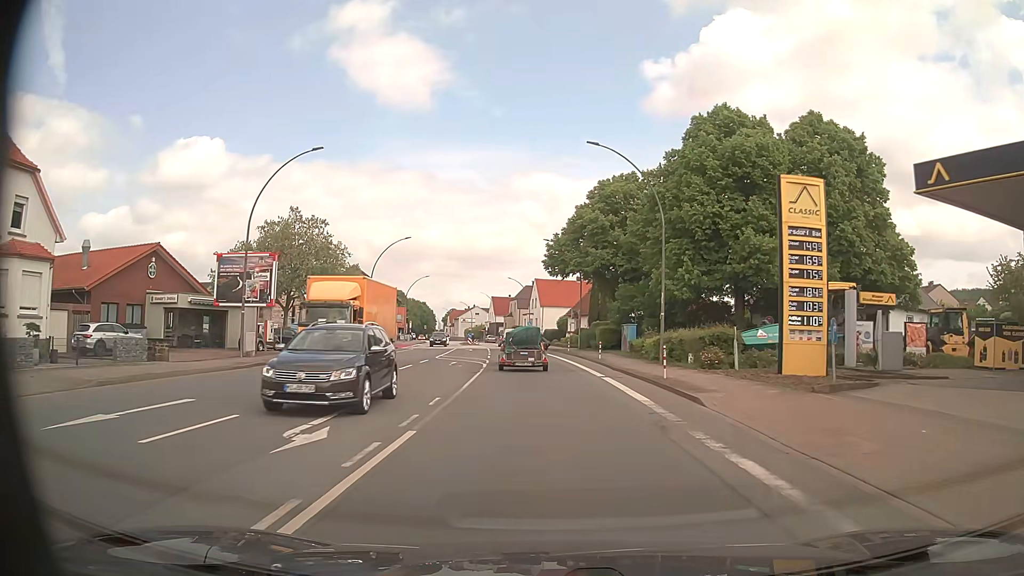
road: primary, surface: asphalt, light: Day
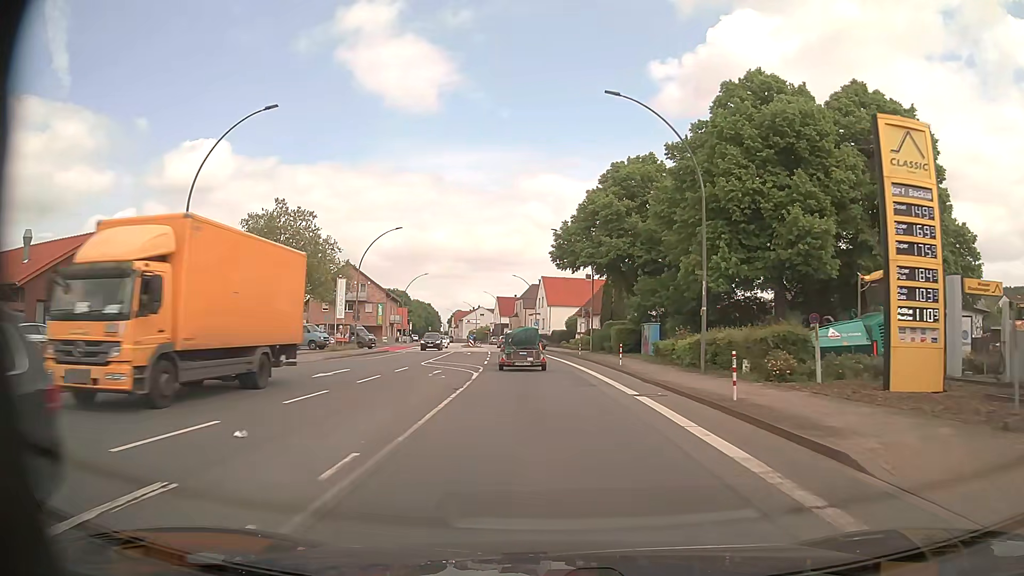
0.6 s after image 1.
(-0.1, +6.8) m; -1°
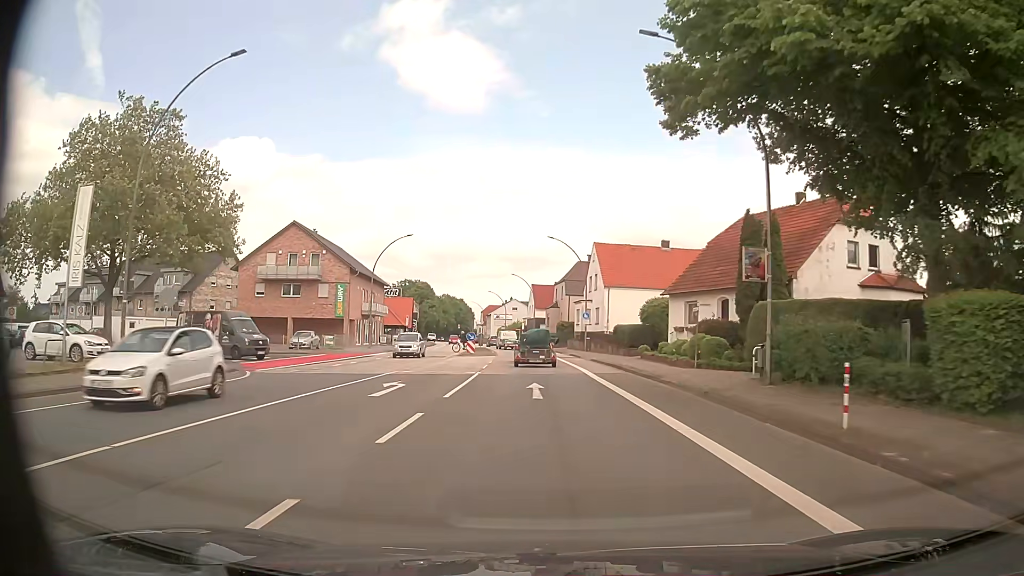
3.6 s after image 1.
(-1.1, +36.7) m; -4°
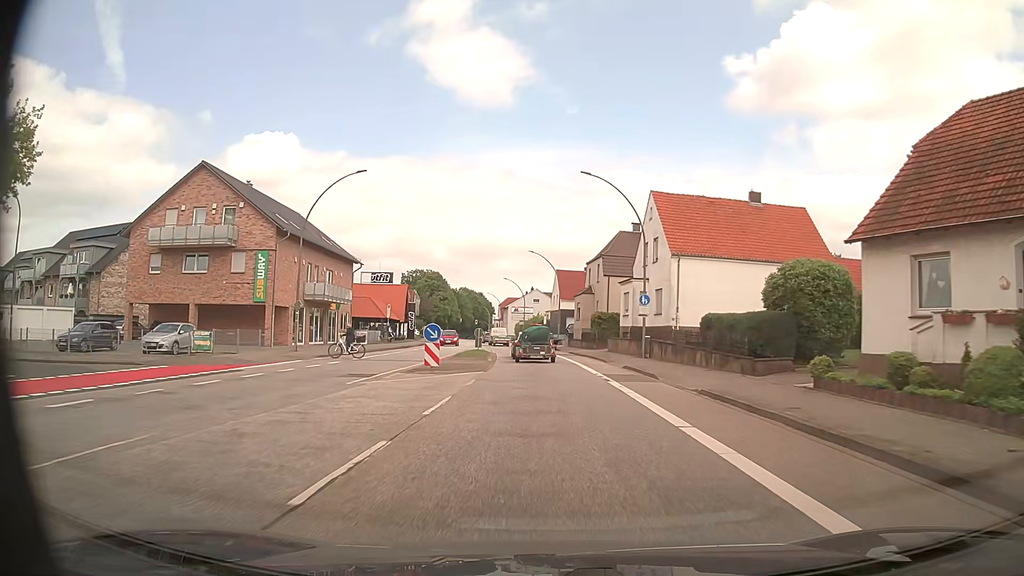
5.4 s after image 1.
(-0.4, +23.0) m; -2°
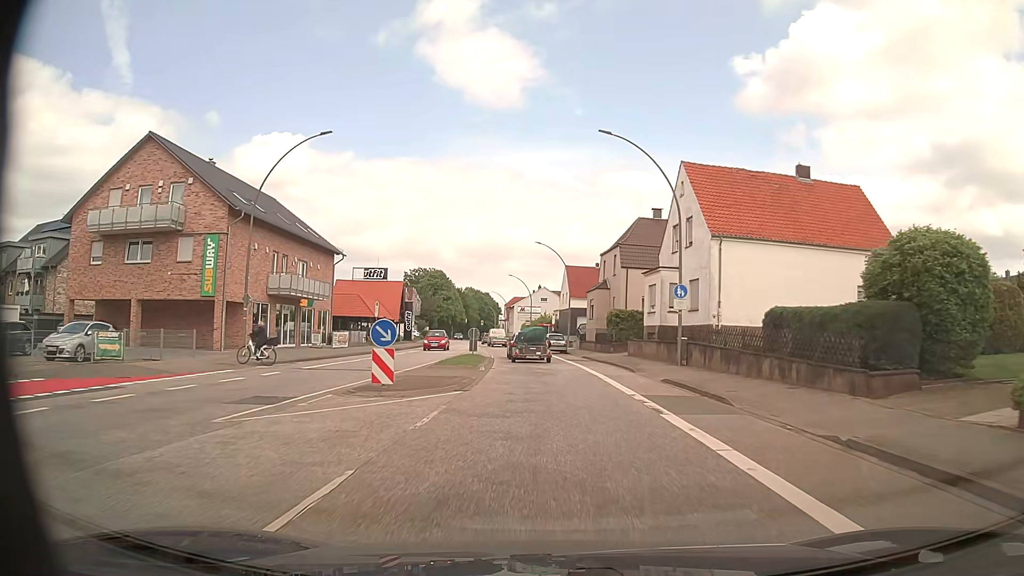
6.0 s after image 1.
(0.0, +7.8) m; 0°
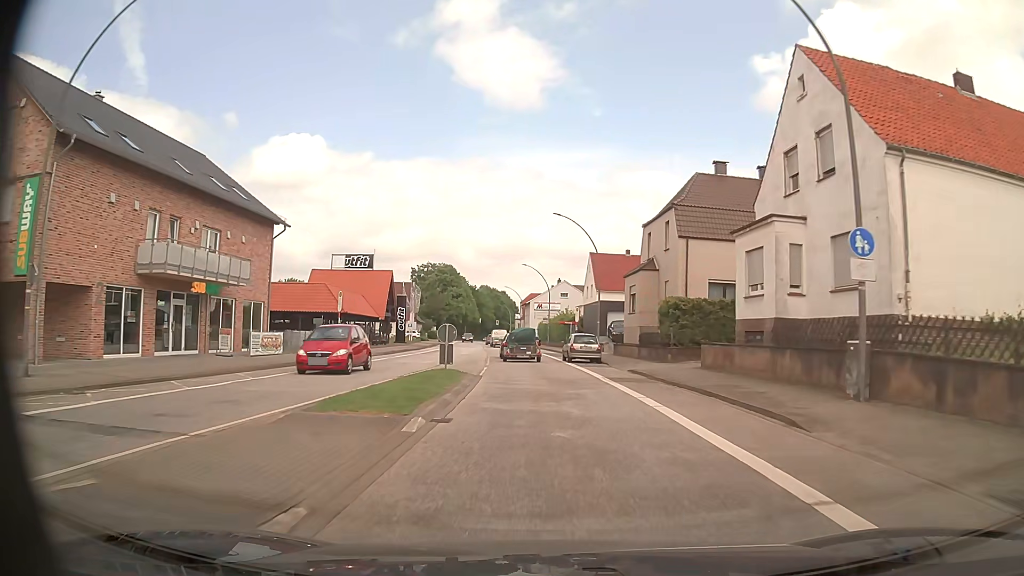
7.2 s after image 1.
(-0.2, +15.6) m; -2°
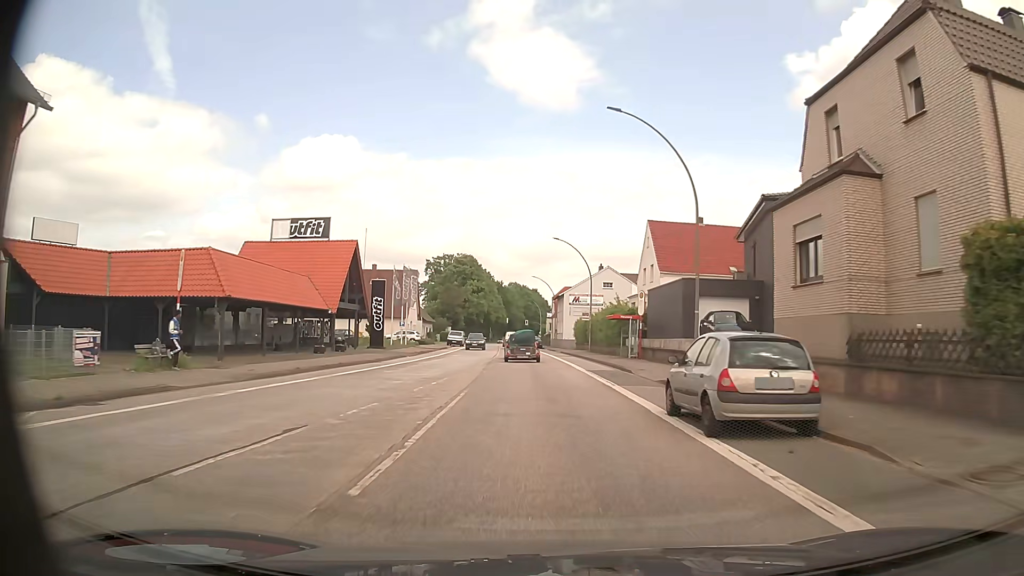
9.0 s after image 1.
(-0.6, +23.6) m; -2°
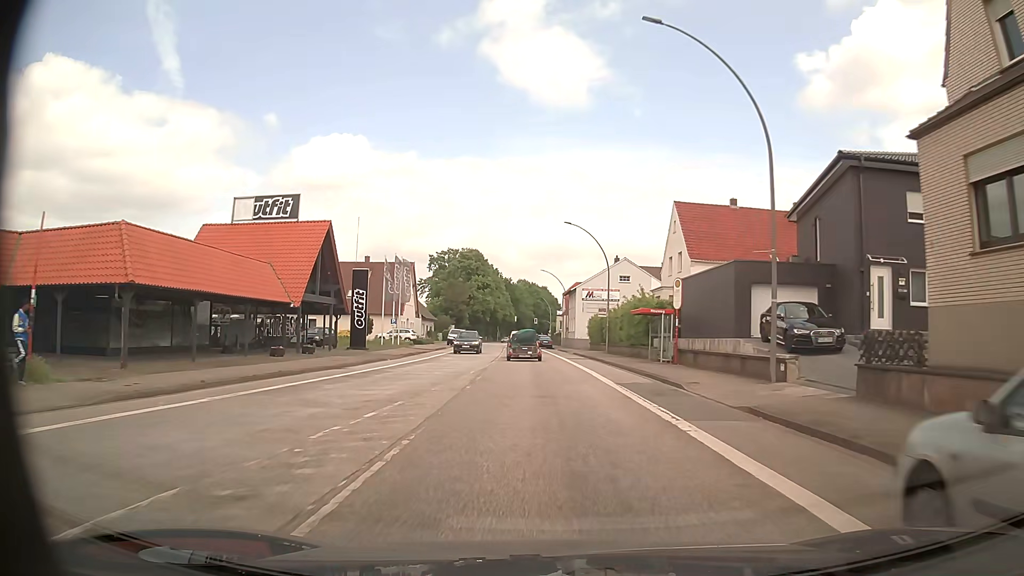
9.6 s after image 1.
(-0.2, +7.9) m; -2°
